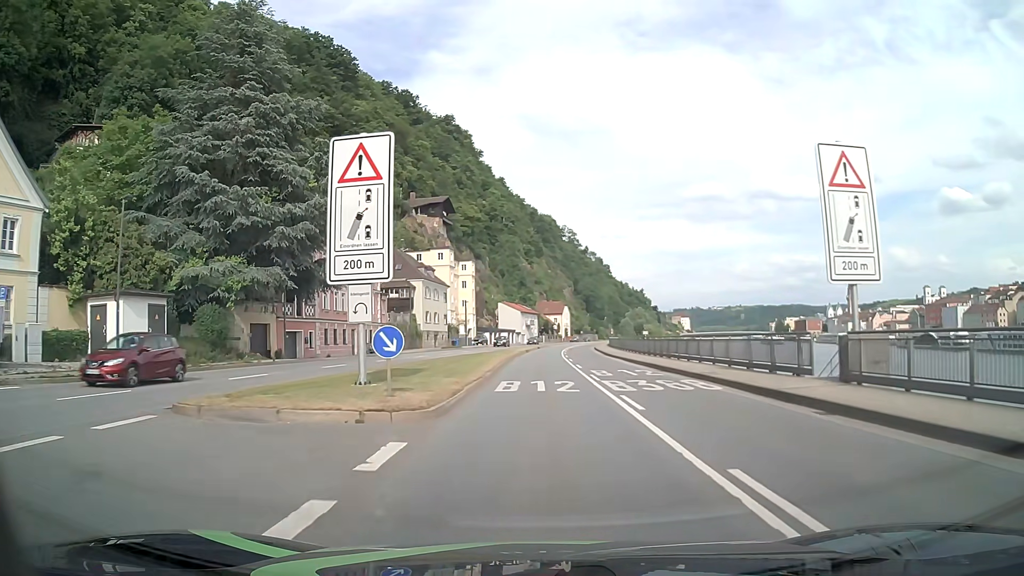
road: primary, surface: asphalt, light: Day
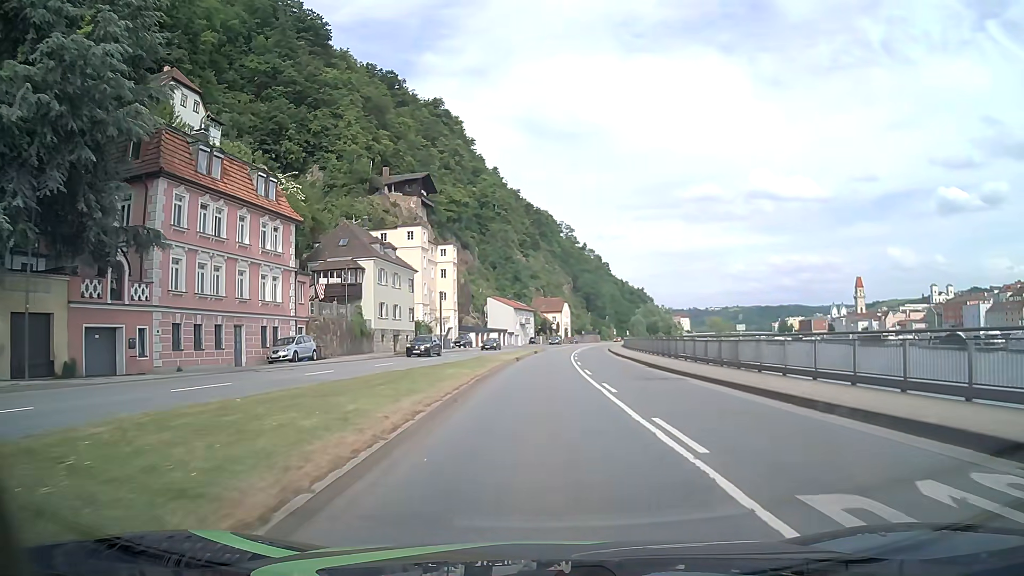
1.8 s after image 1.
(0.0, +22.8) m; 0°
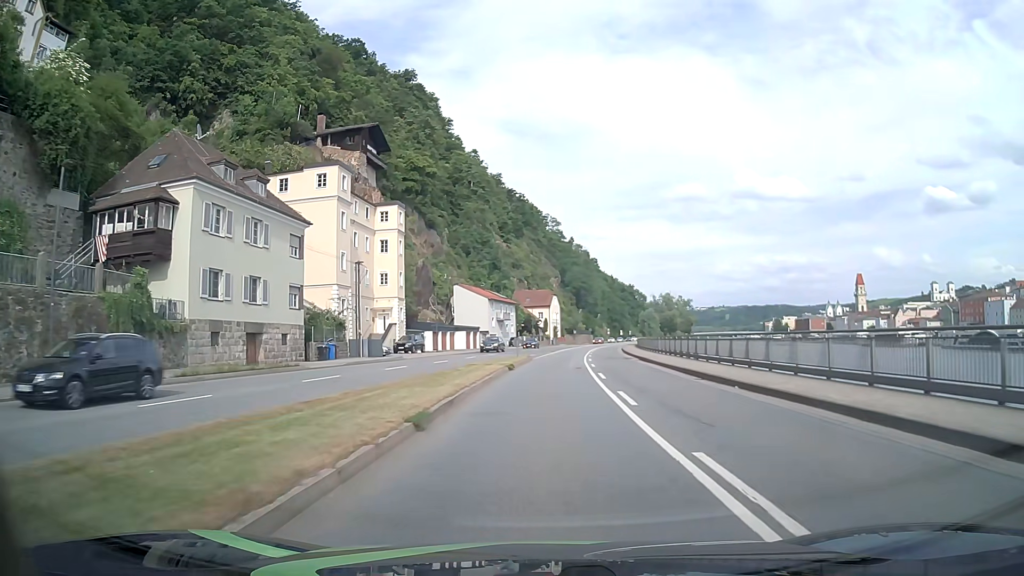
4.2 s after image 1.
(+0.2, +30.4) m; +1°
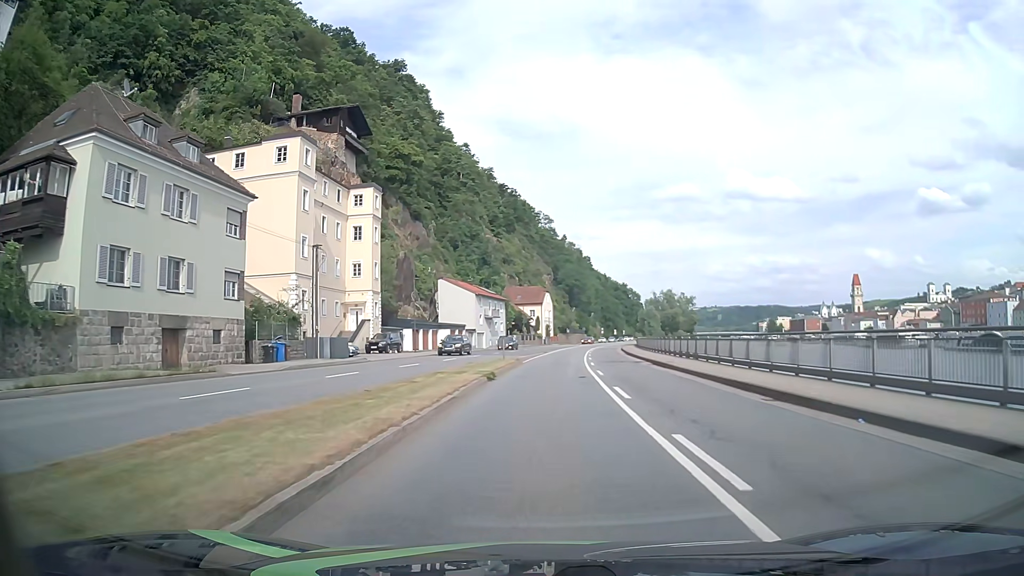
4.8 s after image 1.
(0.0, +7.6) m; +1°
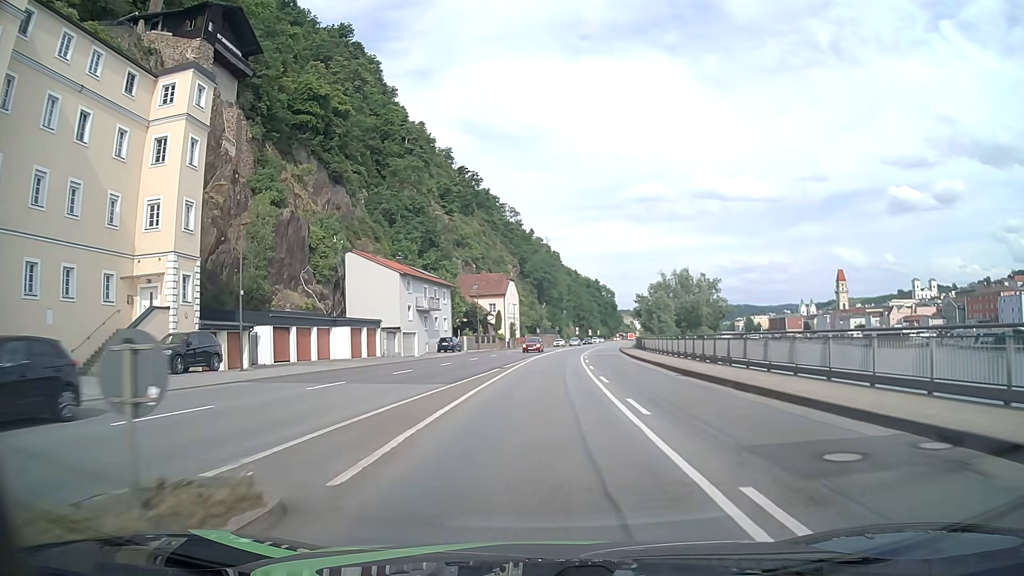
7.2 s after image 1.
(+0.8, +30.4) m; +3°
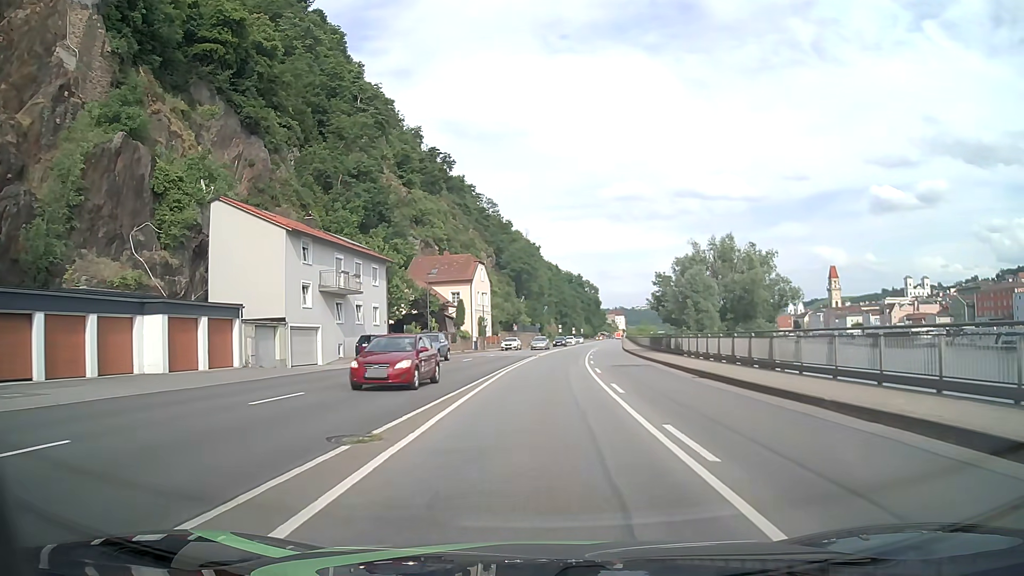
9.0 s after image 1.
(+0.3, +22.8) m; +2°
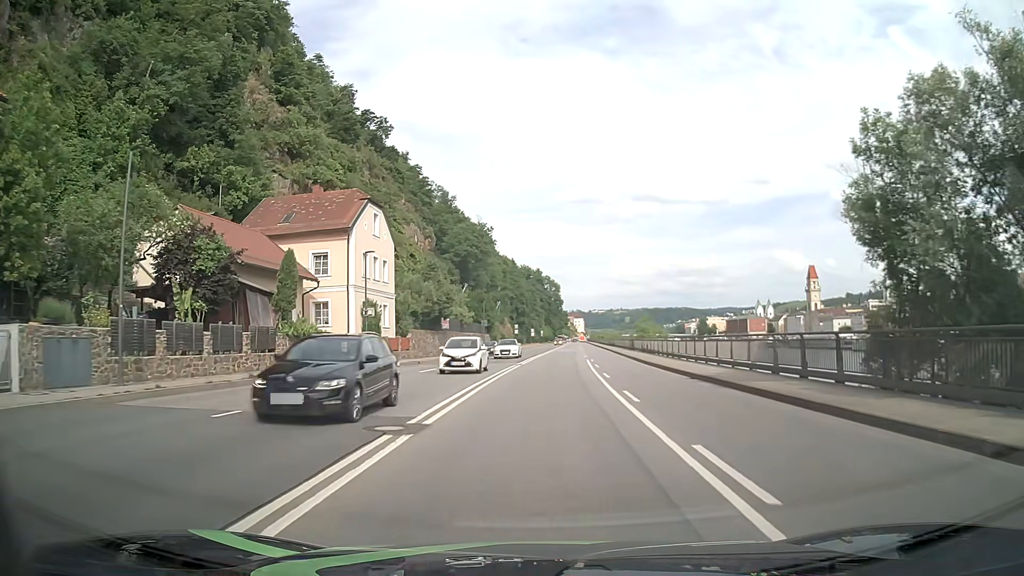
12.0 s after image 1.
(+1.2, +38.1) m; +4°
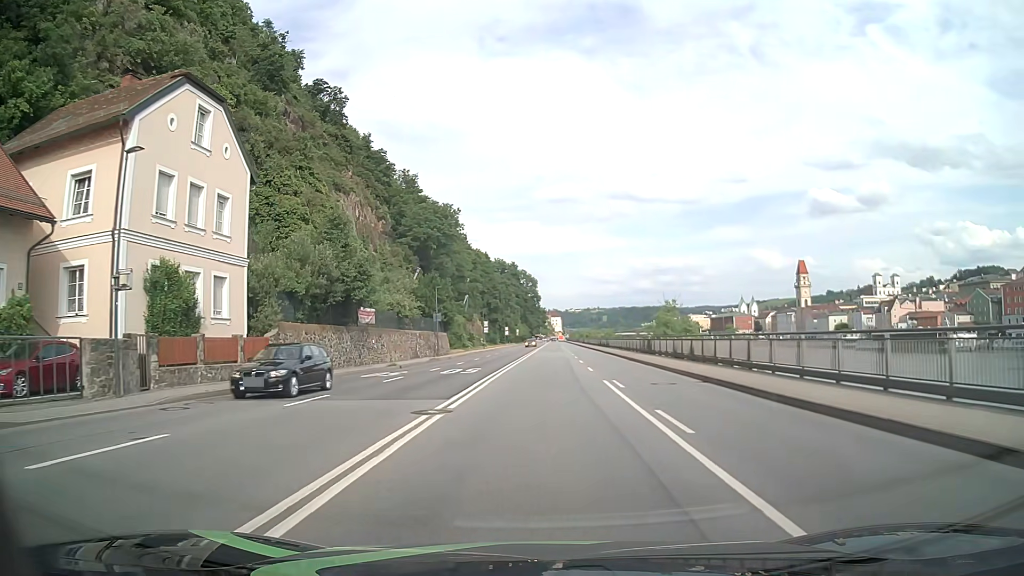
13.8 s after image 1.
(+0.3, +22.9) m; +2°
(0, +10) (0, +20) (+1, +30) (+1, +40) (+1, +50) (+2, +60) (+3, +70) (+4, +80) (+5, +90) (+6, +100) m
